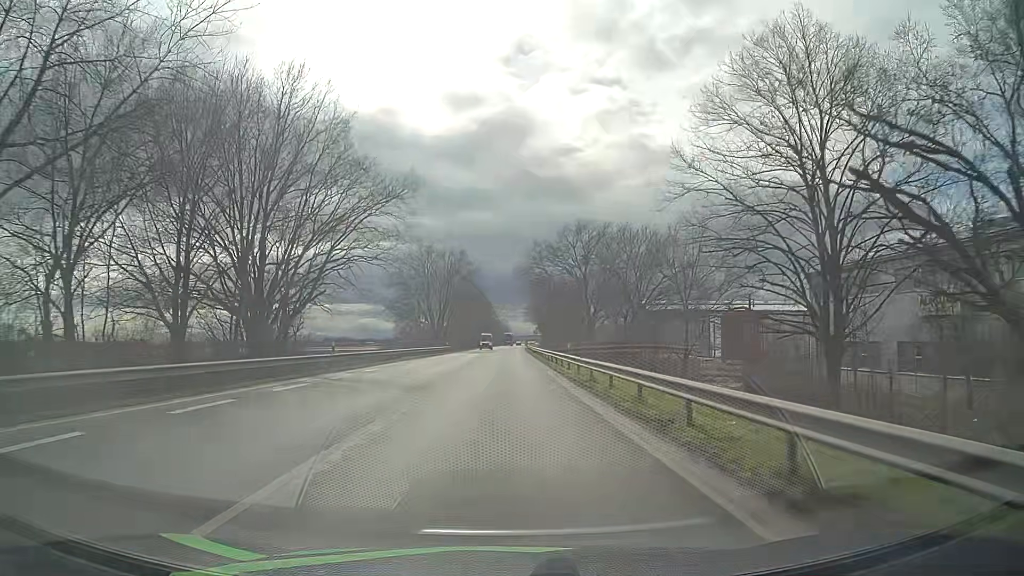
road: primary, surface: asphalt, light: Day
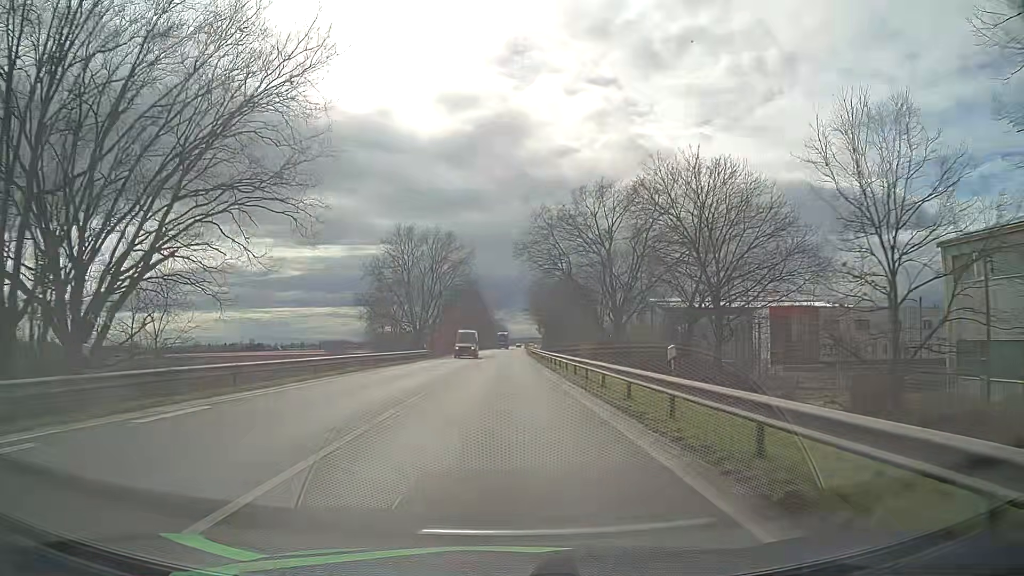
(+0.1, +19.5) m; 0°
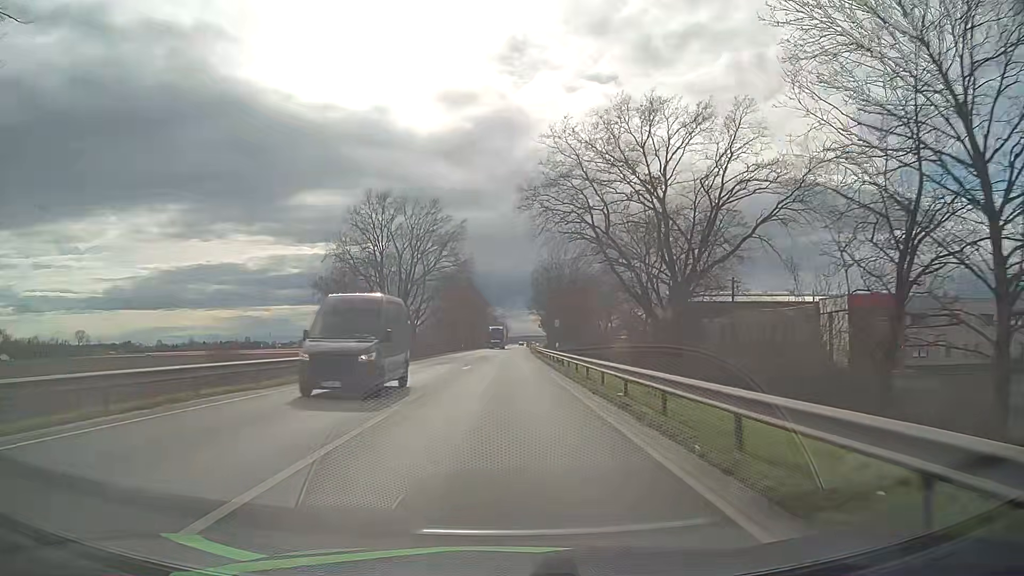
(0.0, +19.4) m; 0°
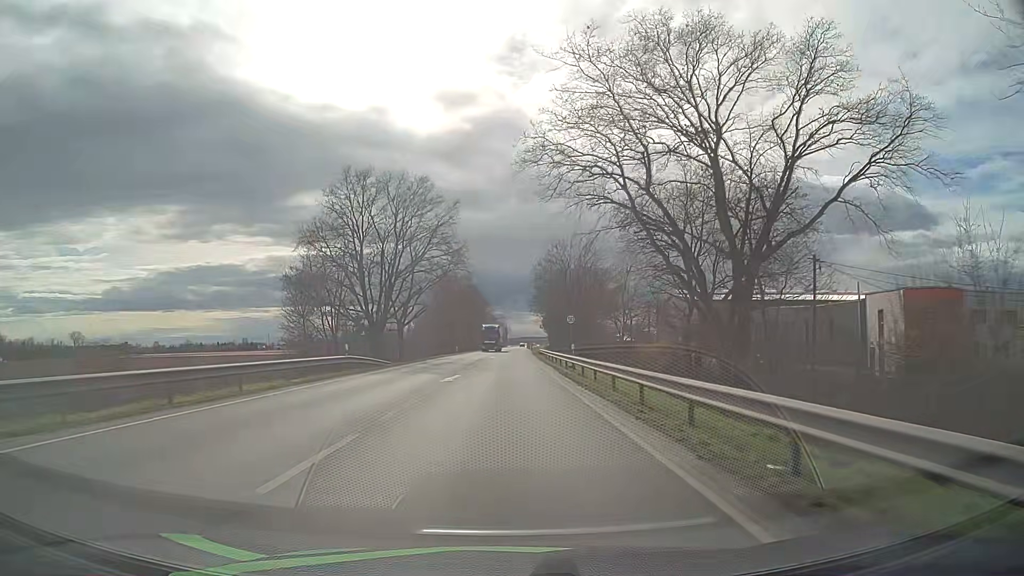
(0.0, +9.7) m; 0°
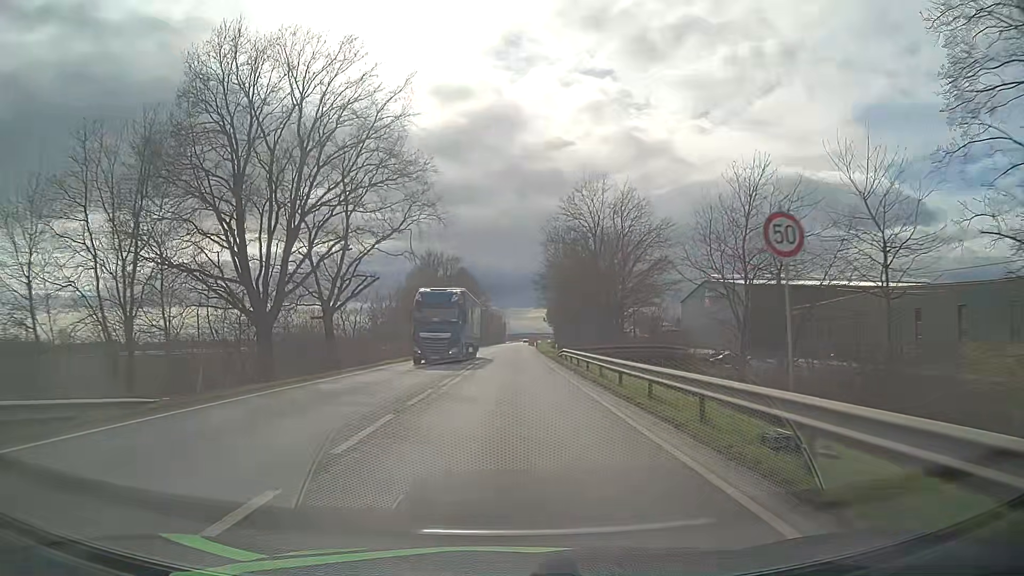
(0.0, +27.9) m; 0°
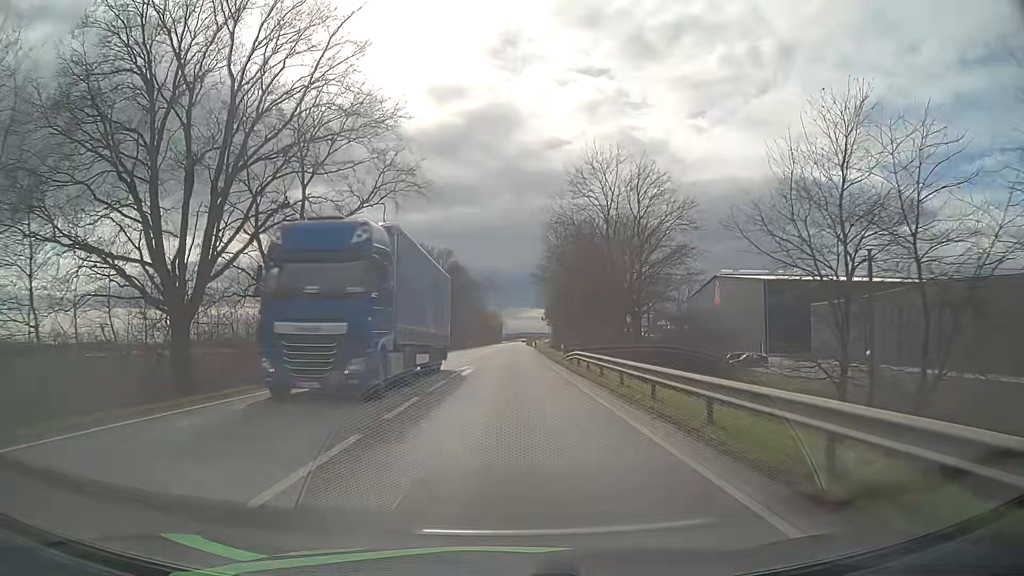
(0.0, +8.4) m; 0°
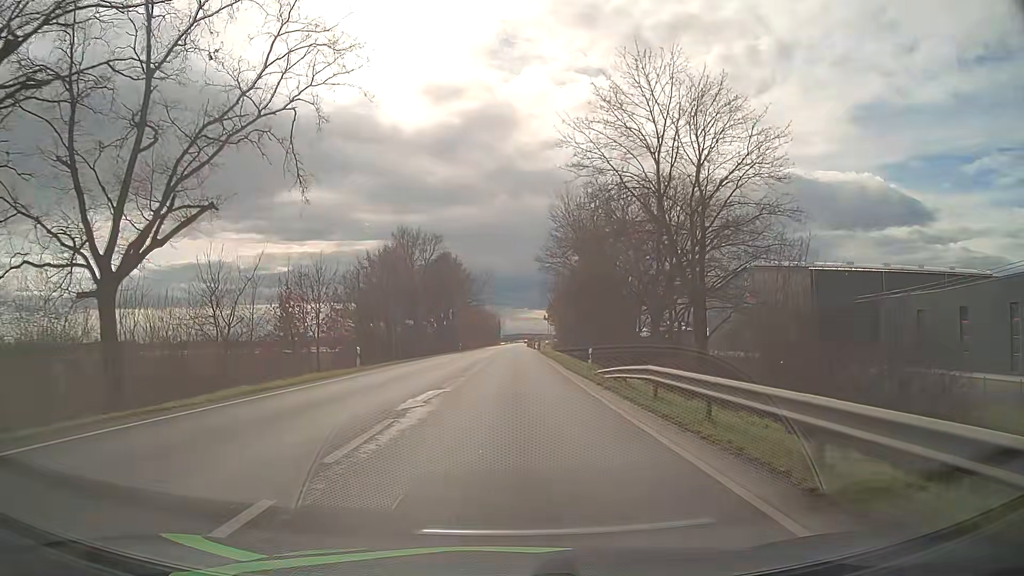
(0.0, +15.6) m; 0°
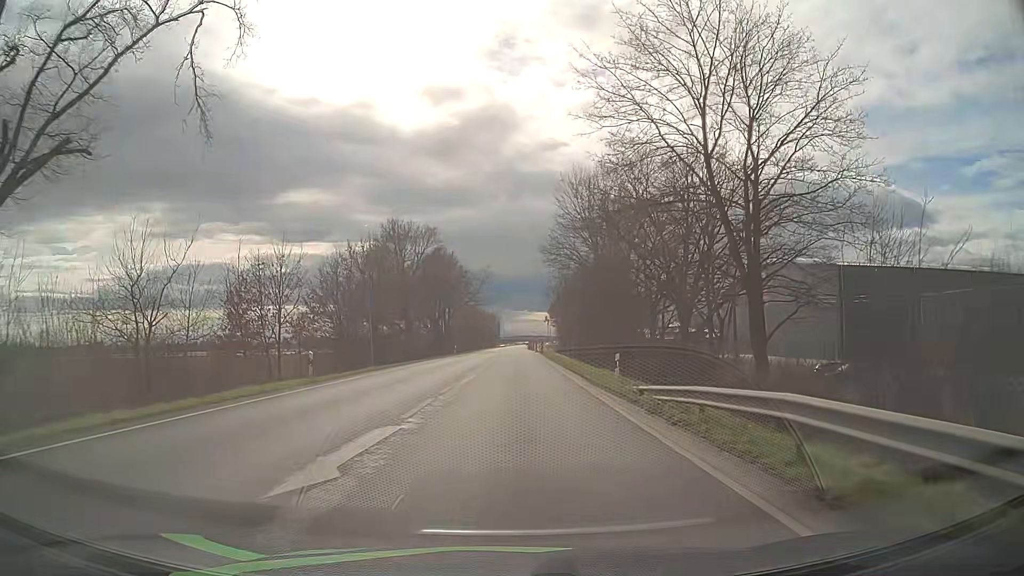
(0.0, +7.3) m; -1°
(0, +10) (0, +20) (0, +30) (+1, +40) (+1, +50) (+1, +60) (+2, +70) (+2, +80) (+2, +90) (+2, +100) m
